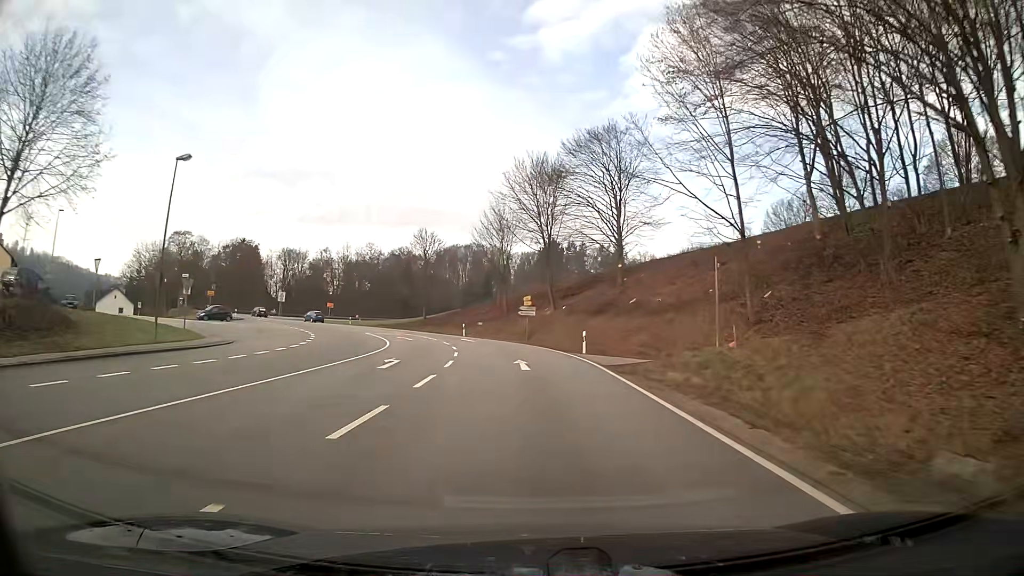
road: primary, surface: asphalt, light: Day
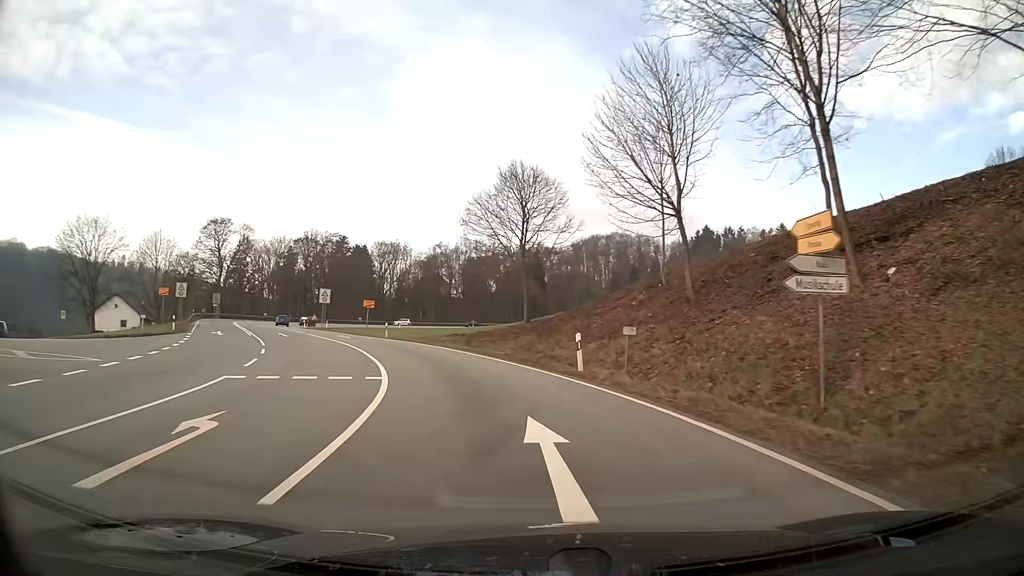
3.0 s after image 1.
(-3.7, +38.9) m; -15°
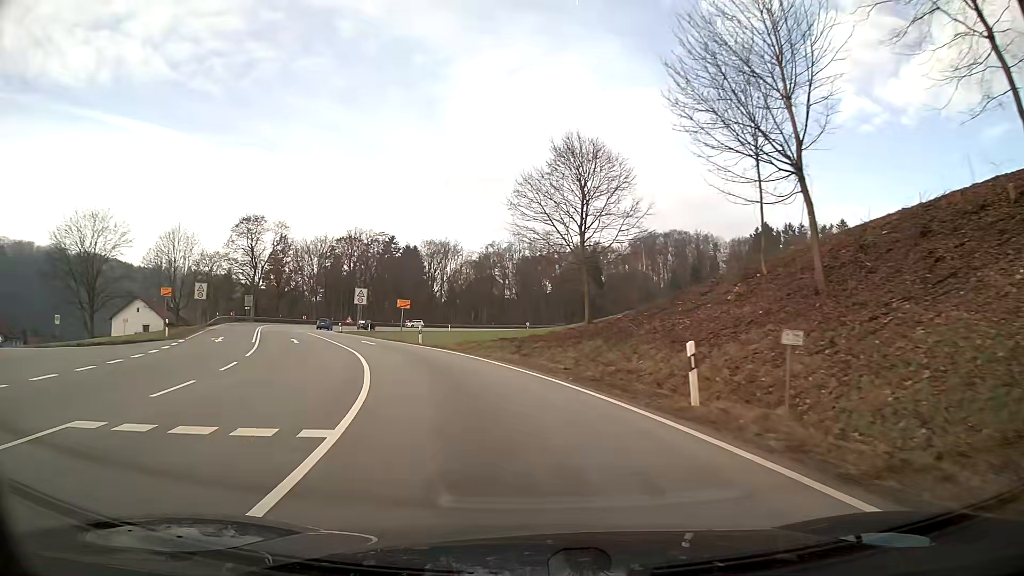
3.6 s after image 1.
(-0.3, +7.7) m; -5°
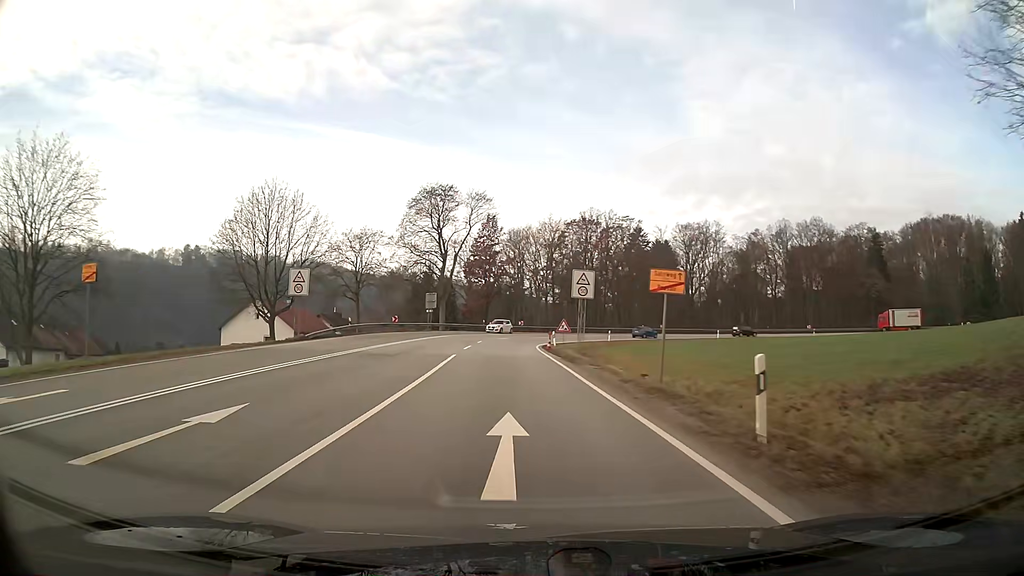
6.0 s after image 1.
(-5.5, +29.7) m; -20°
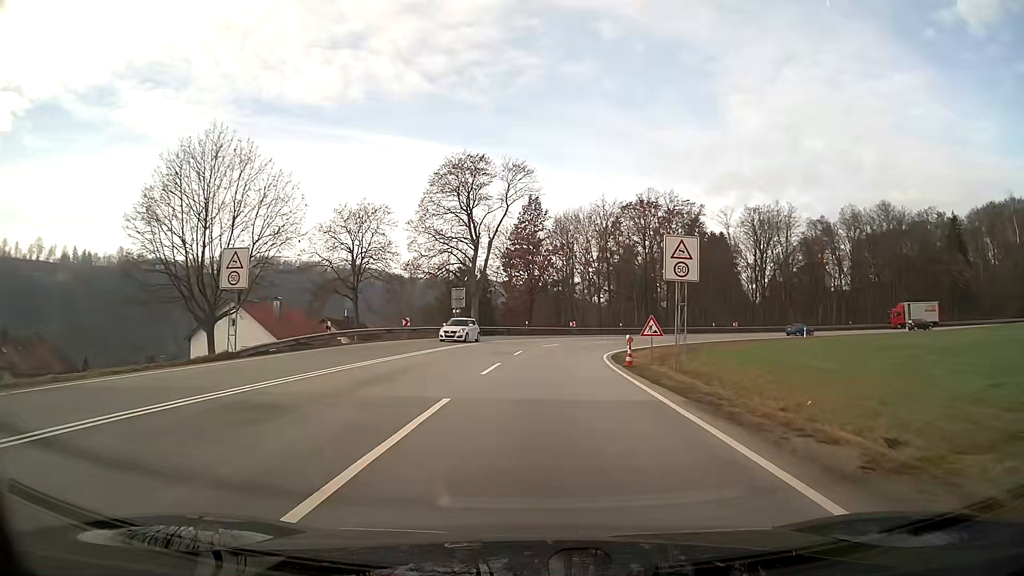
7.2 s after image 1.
(-0.4, +15.2) m; -2°
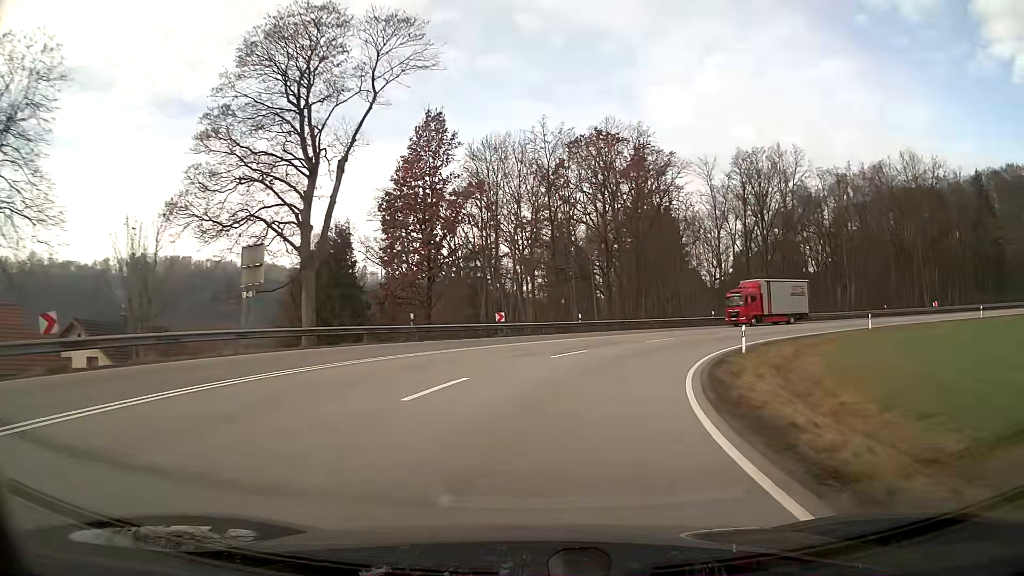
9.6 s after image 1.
(+1.8, +30.4) m; +9°
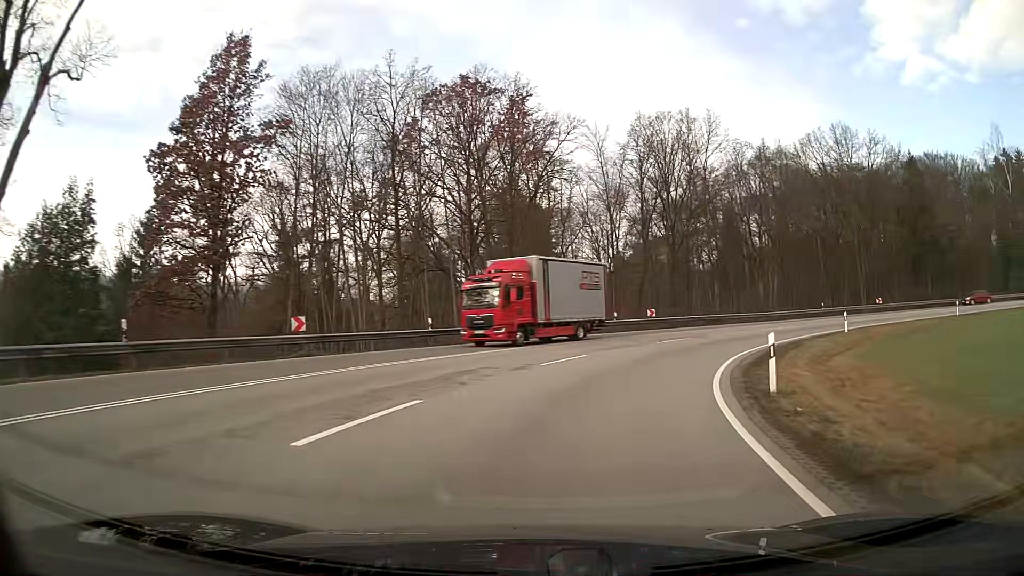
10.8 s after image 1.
(+1.5, +15.1) m; +12°
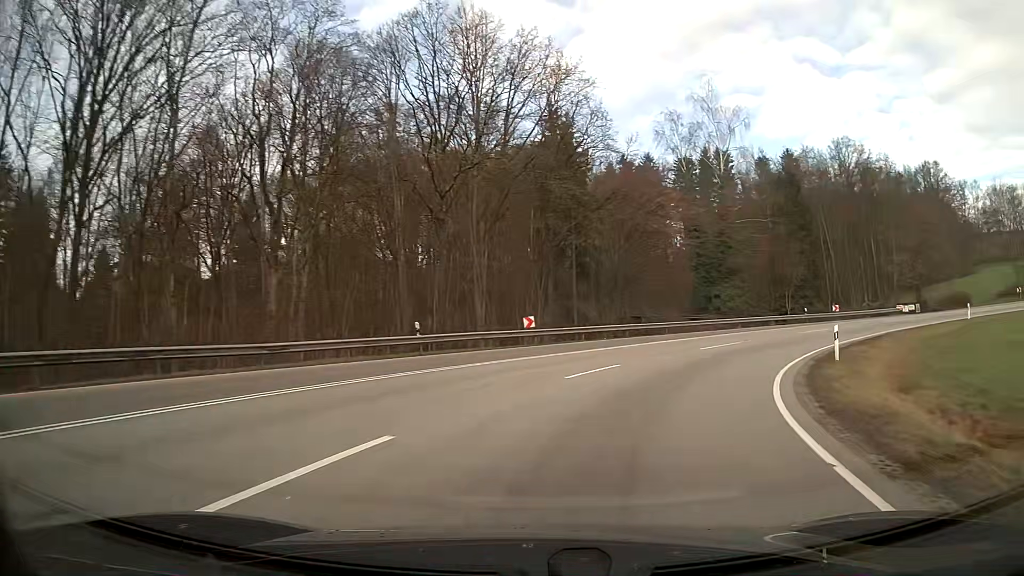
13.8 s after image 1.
(+11.7, +33.2) m; +42°
